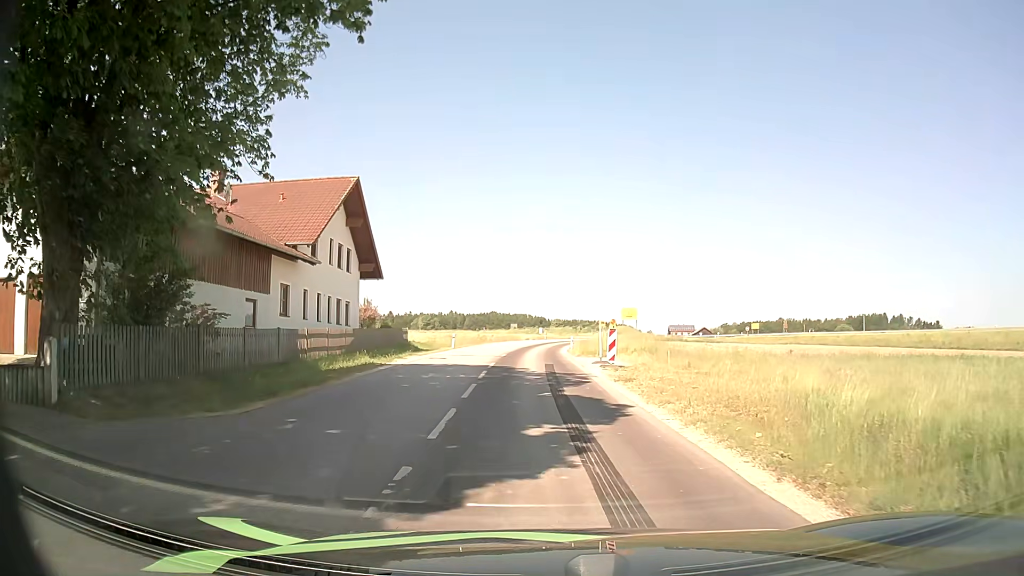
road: tertiary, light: Day
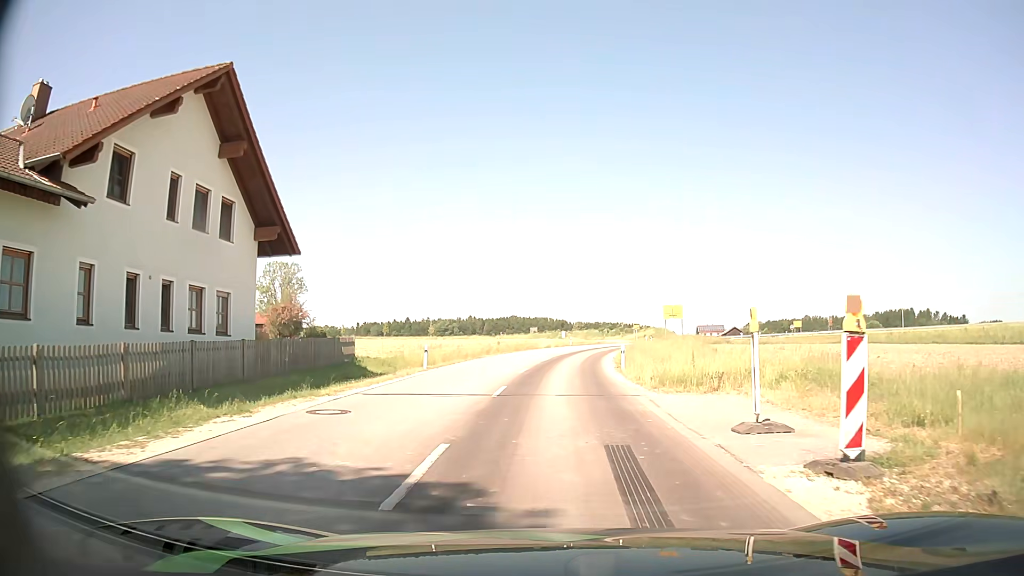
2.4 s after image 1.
(-0.5, +16.9) m; -3°
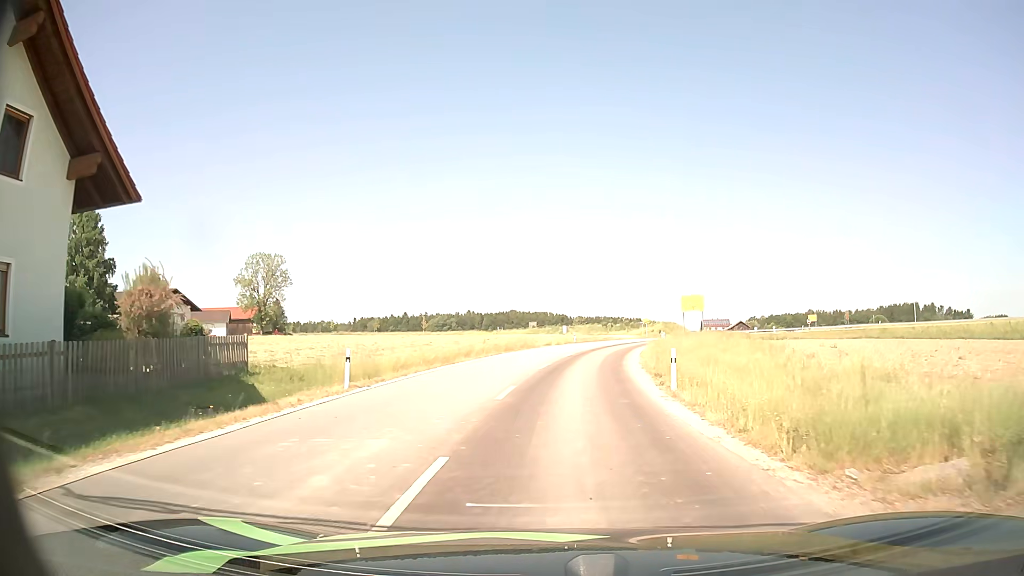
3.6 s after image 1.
(+0.1, +10.0) m; +1°
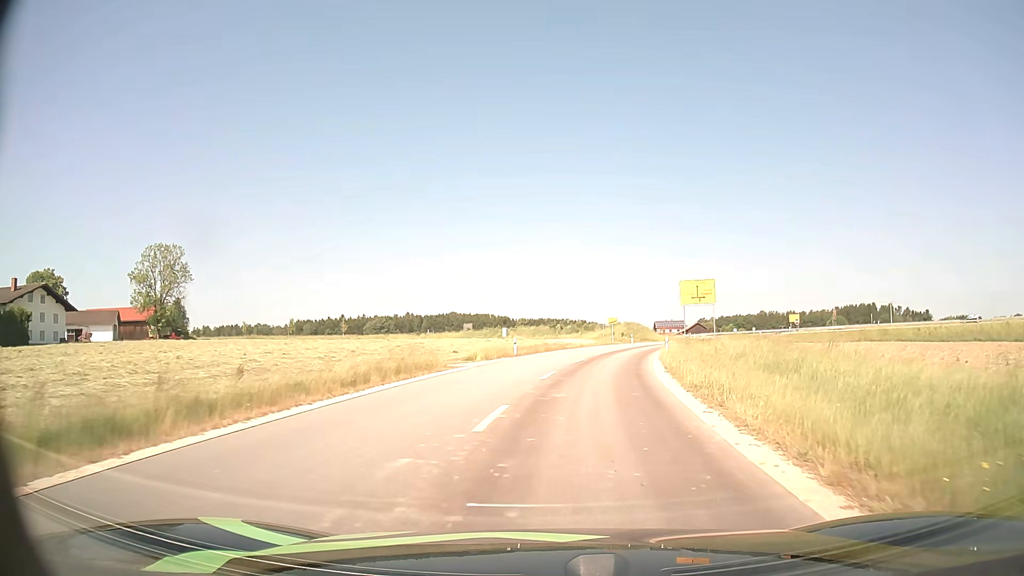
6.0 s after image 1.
(+0.8, +22.6) m; +5°
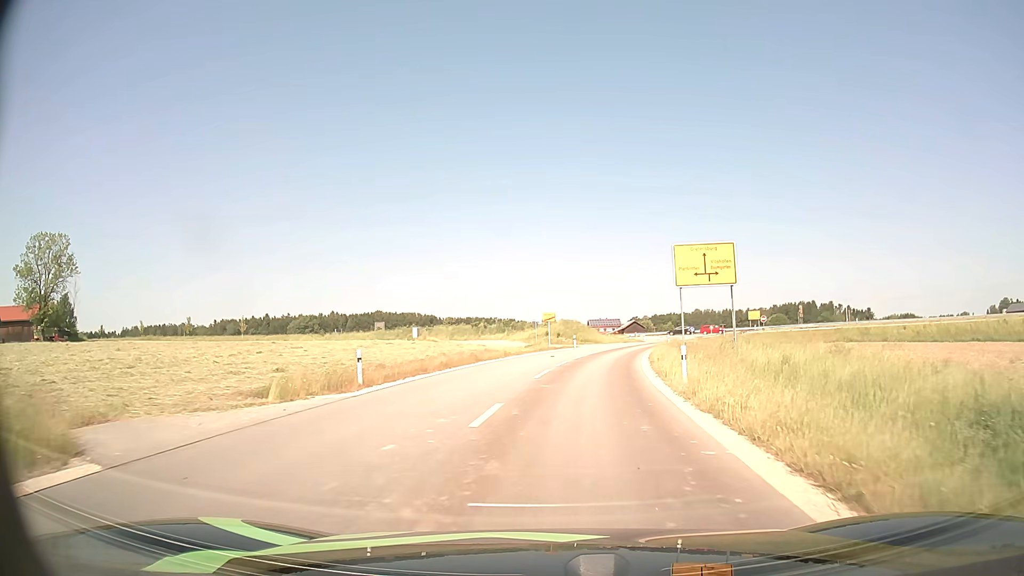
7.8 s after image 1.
(+0.9, +17.5) m; +6°
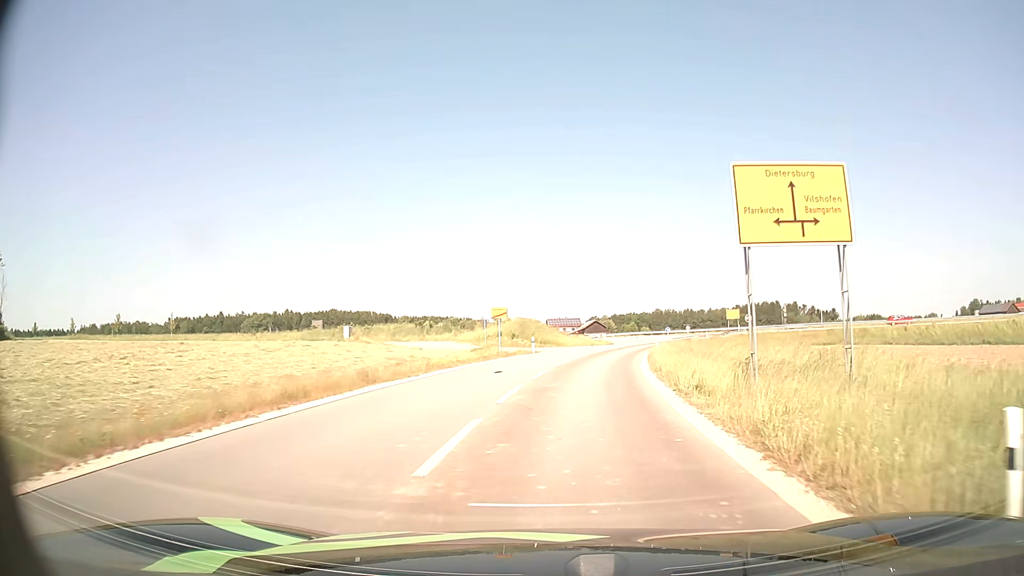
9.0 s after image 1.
(+0.3, +12.2) m; +3°
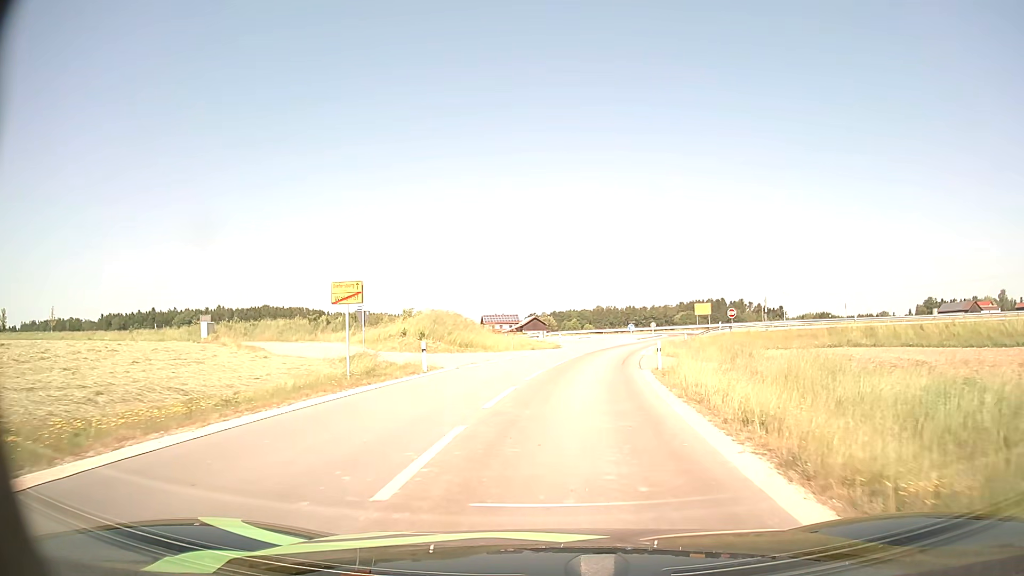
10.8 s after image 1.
(+0.9, +18.9) m; +5°
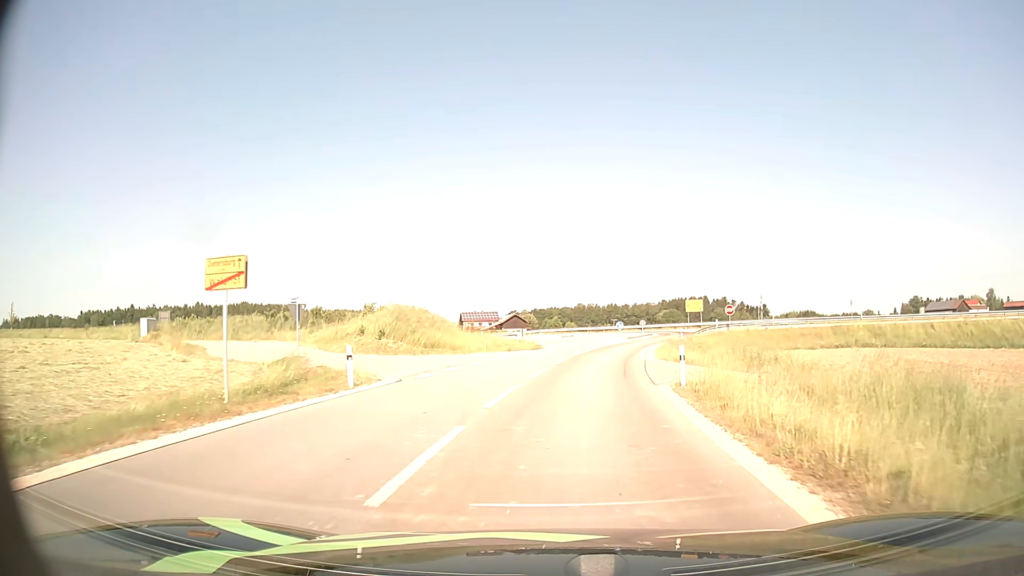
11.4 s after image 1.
(+0.1, +6.2) m; +2°
(0, +10) (+1, +20) (+2, +30) (+4, +40) (+7, +49) (+11, +59) (+17, +66) (+27, +69) (+36, +67) (+46, +64) m
